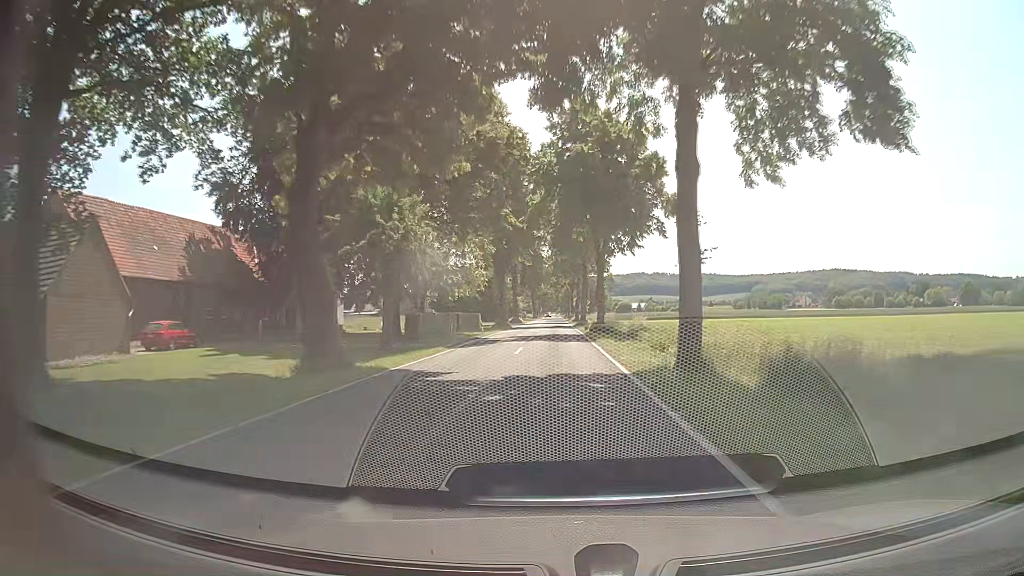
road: tertiary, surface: asphalt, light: Day
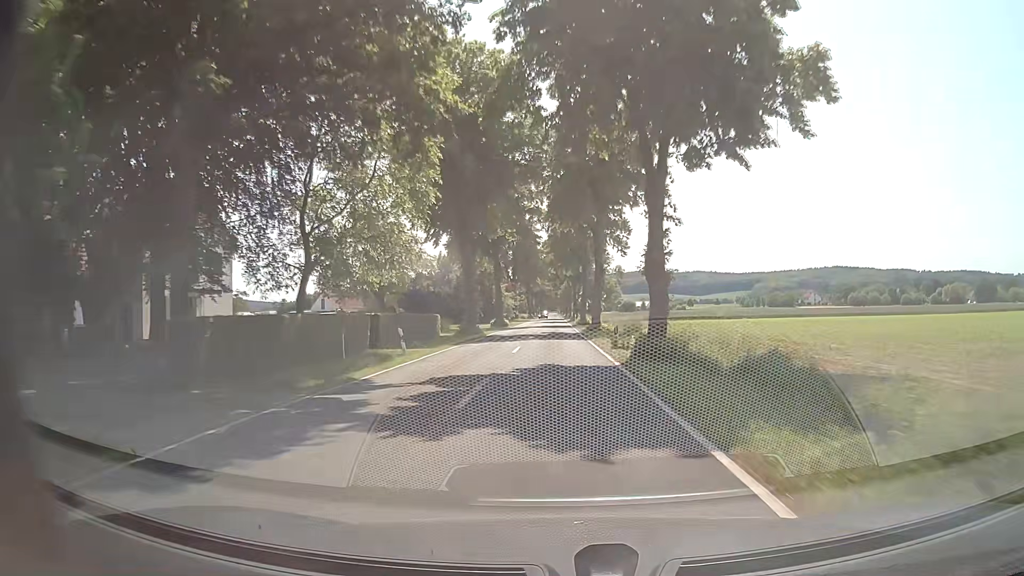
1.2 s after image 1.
(+0.1, +23.6) m; 0°
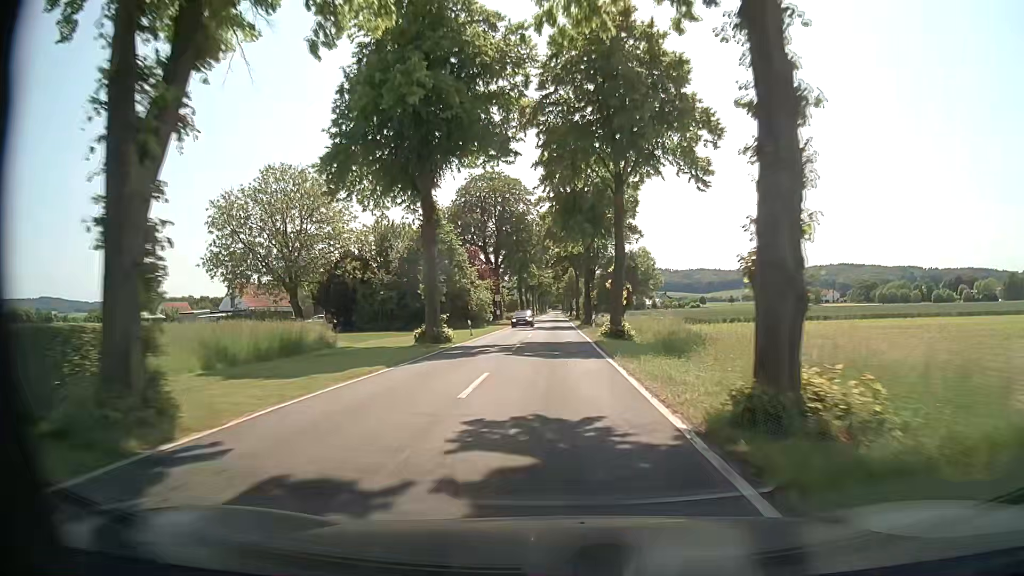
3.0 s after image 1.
(0.0, +35.4) m; 0°
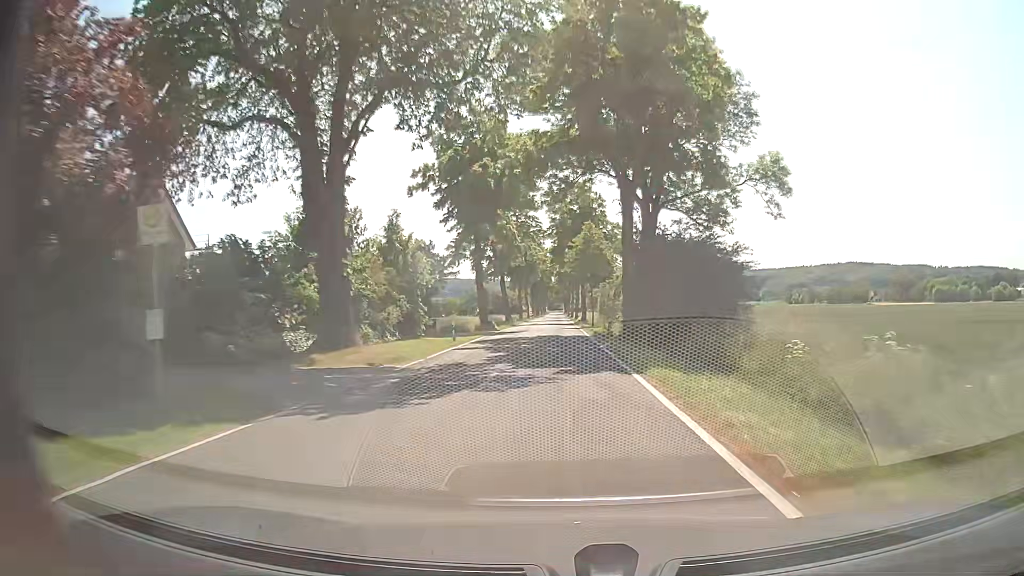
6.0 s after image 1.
(0.0, +59.1) m; 0°
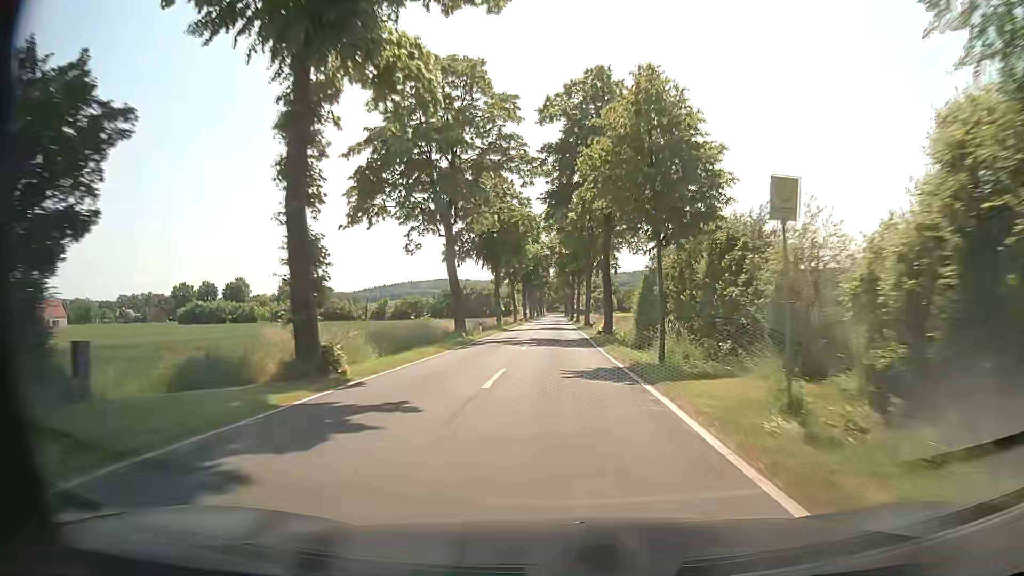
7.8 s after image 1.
(-0.1, +35.5) m; 0°
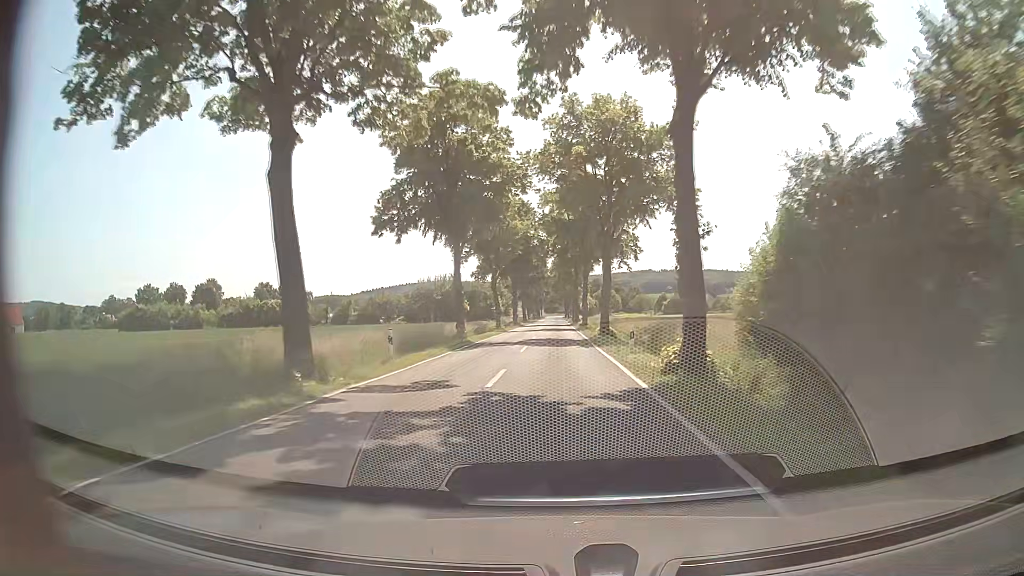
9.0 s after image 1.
(0.0, +23.6) m; 0°
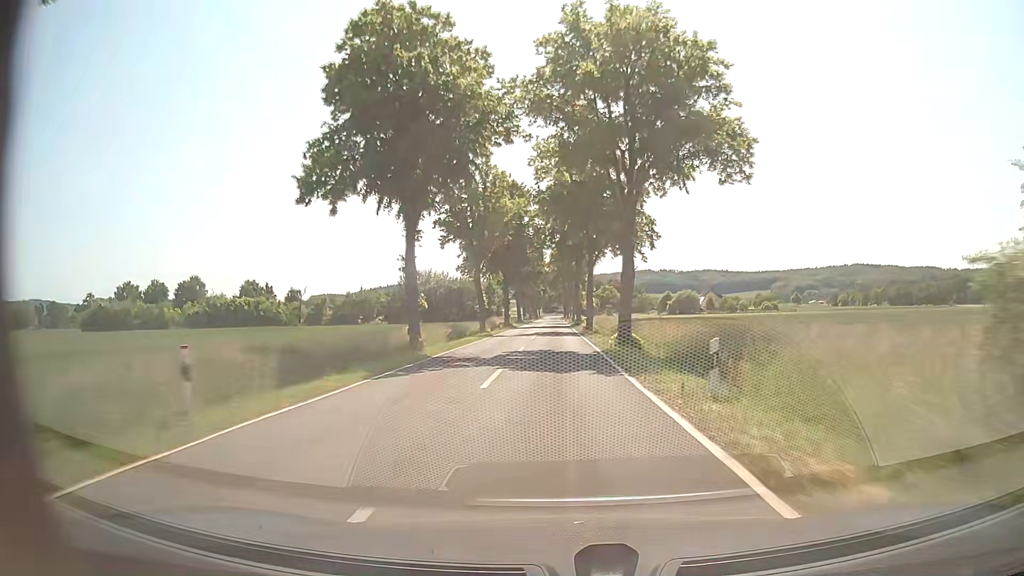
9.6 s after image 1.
(0.0, +11.9) m; 0°
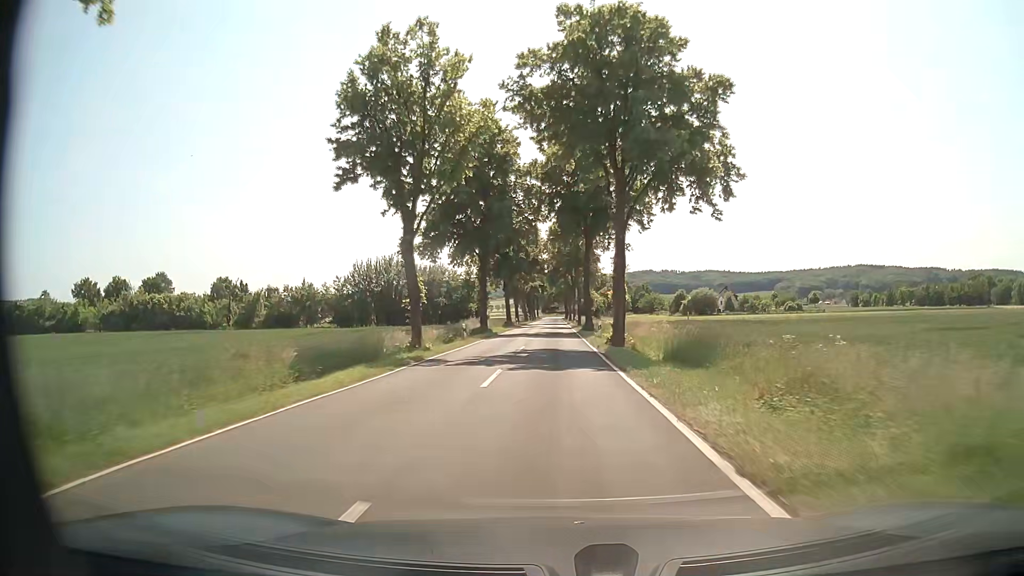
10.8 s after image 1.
(+0.3, +23.7) m; 0°
(0, +10) (0, +20) (0, +30) (0, +40) (0, +50) (0, +60) (0, +70) (0, +80) (0, +90) (0, +100) m
